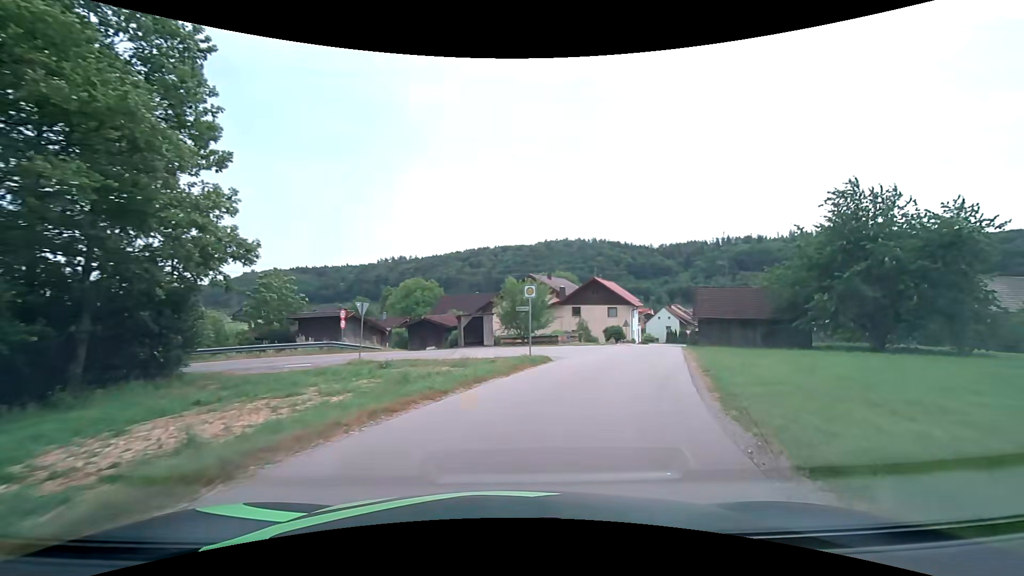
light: Day
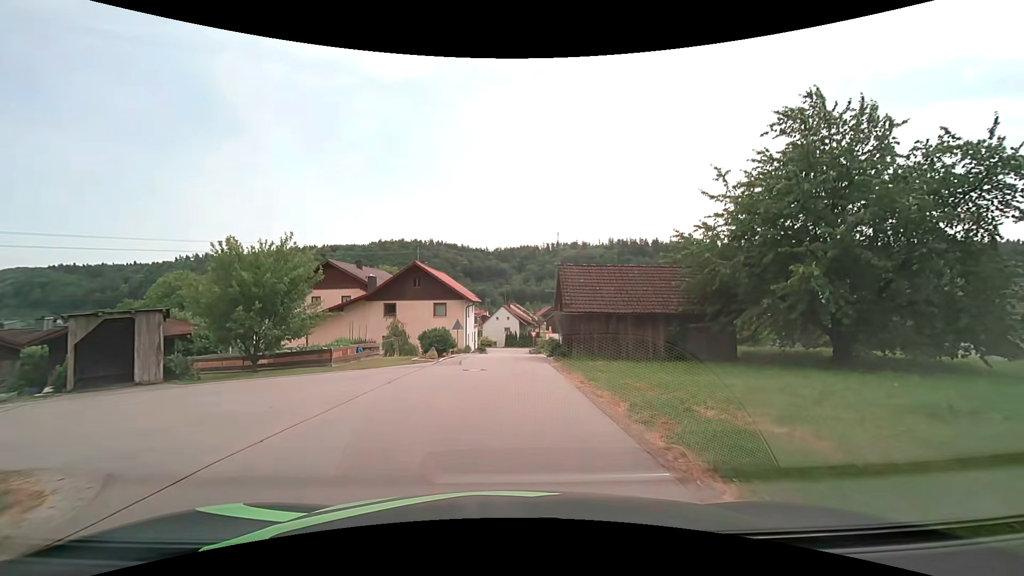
(+3.7, +16.0) m; +20°
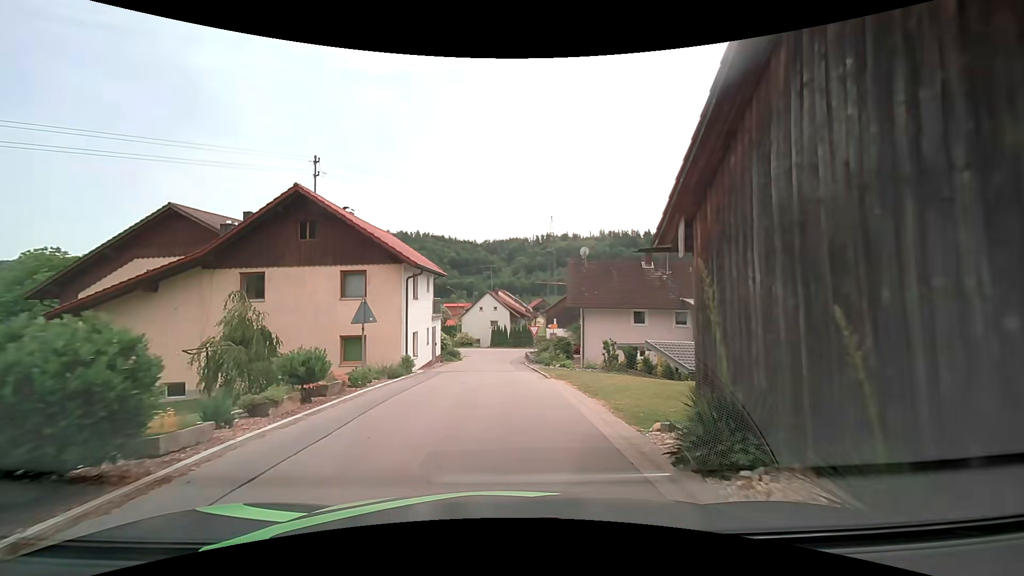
(+0.2, +21.1) m; +1°
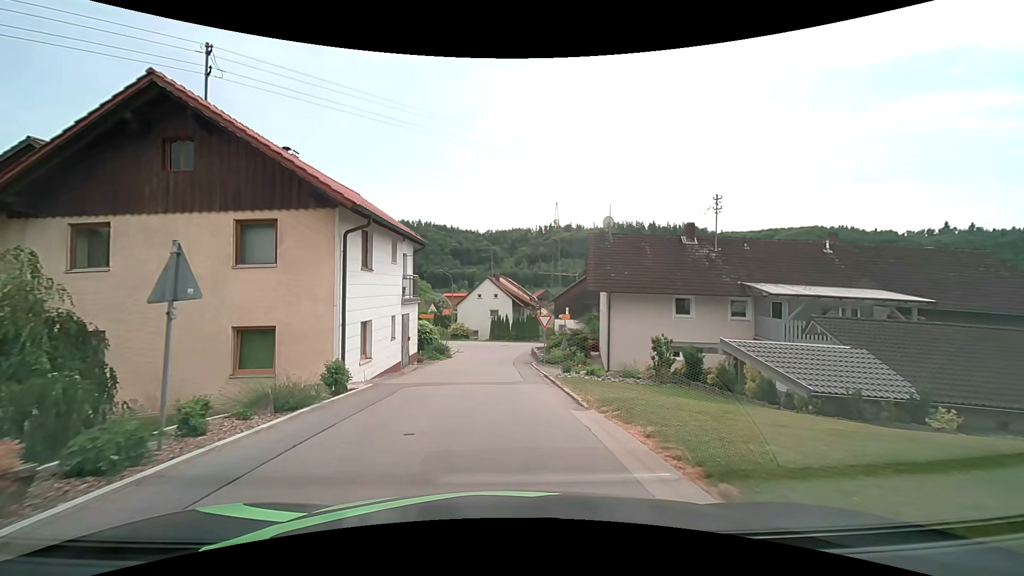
(0.0, +8.3) m; 0°
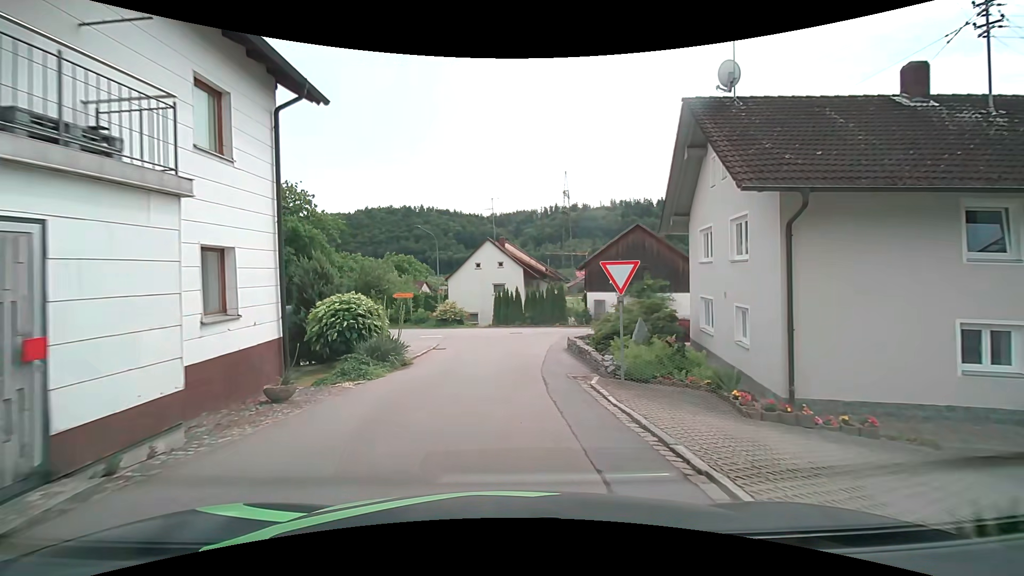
(-0.2, +16.4) m; -1°
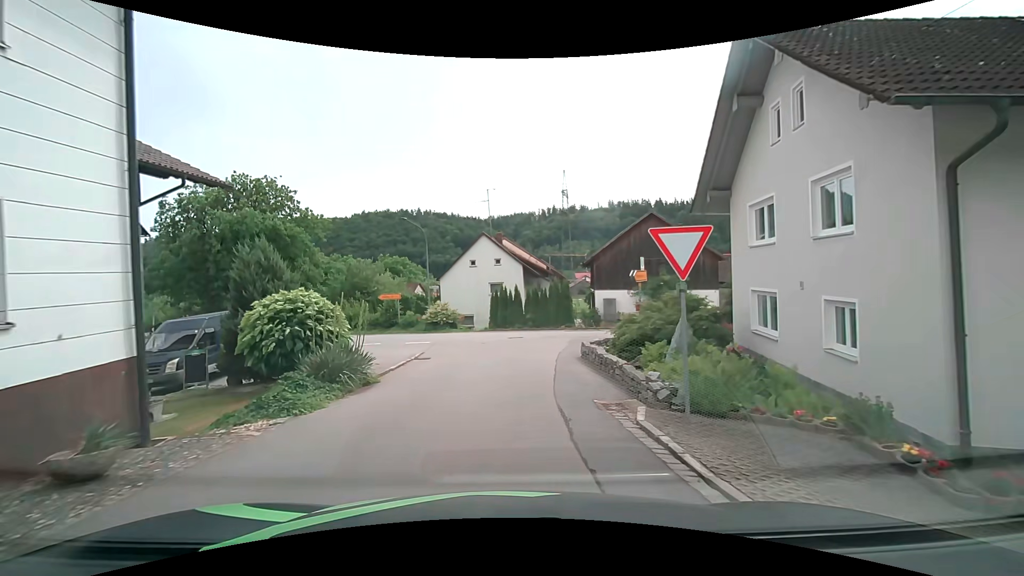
(+0.1, +3.9) m; +1°
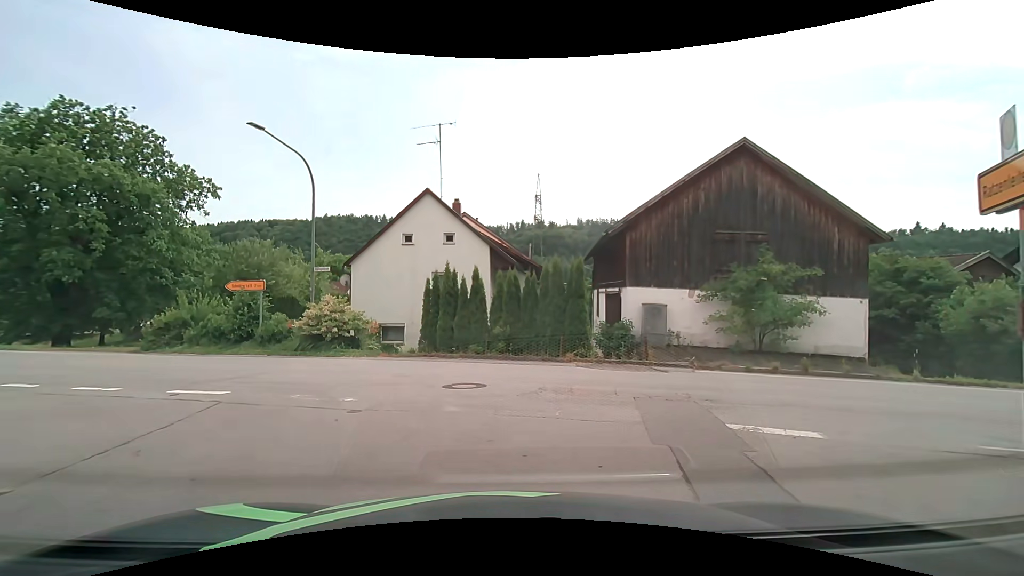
(+0.2, +14.8) m; +2°
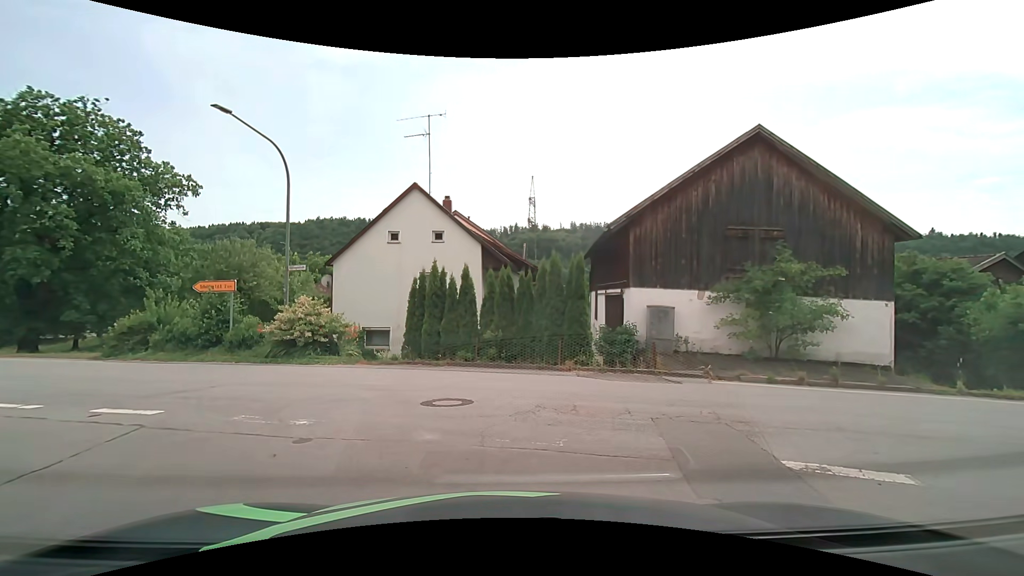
(0.0, +1.4) m; +3°
